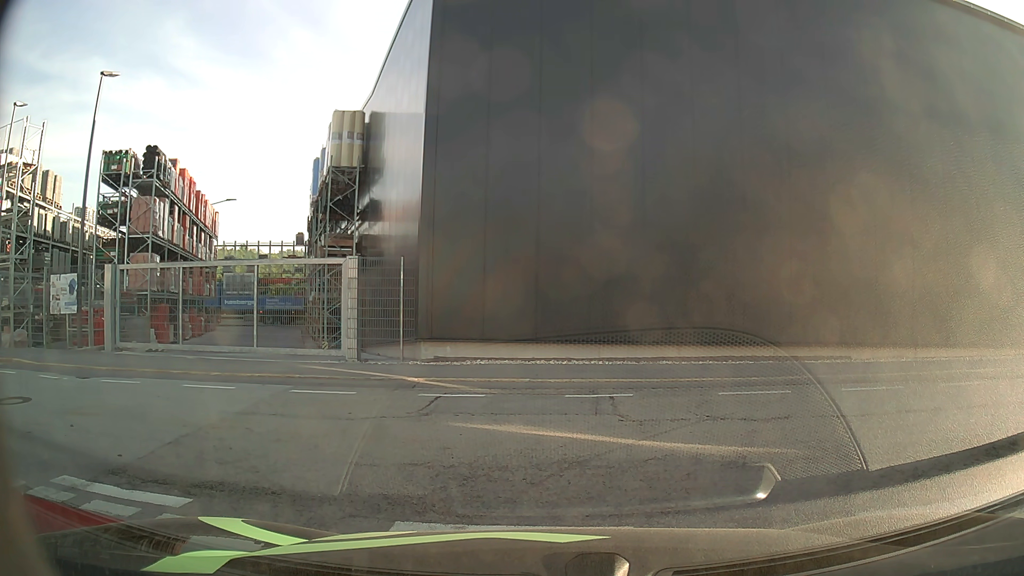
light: Day
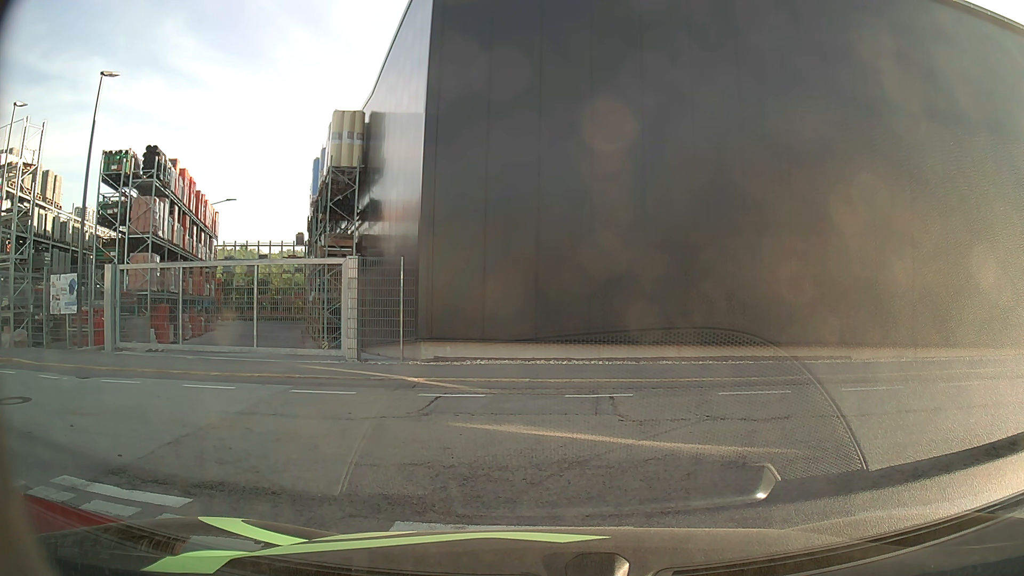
(0.0, 0.0) m; 0°
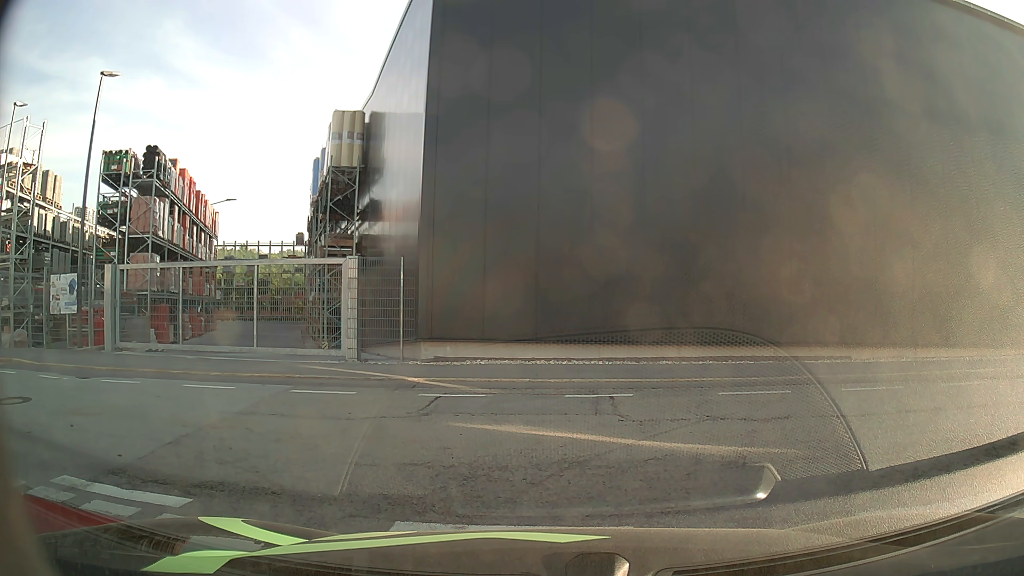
(0.0, 0.0) m; 0°
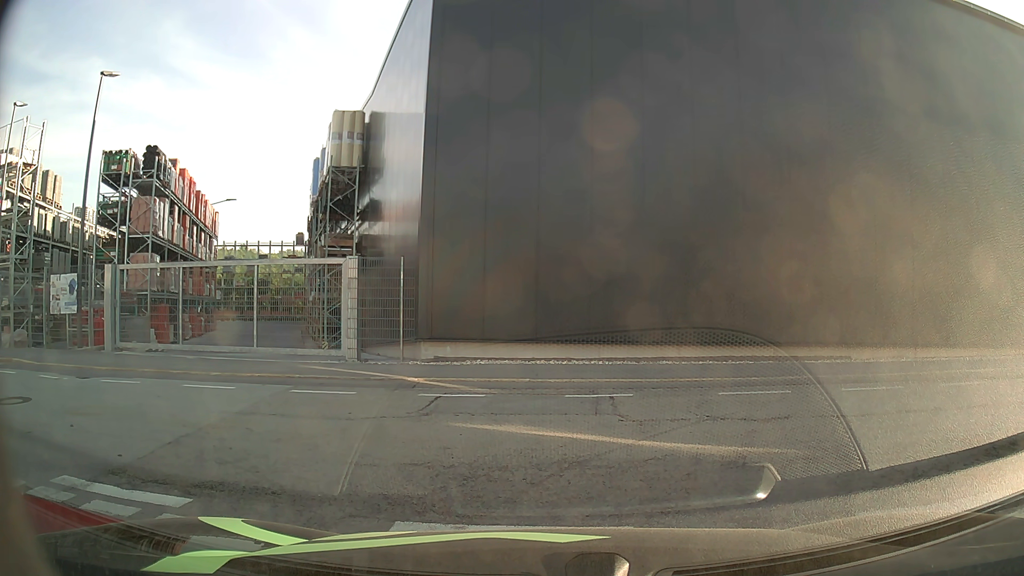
(0.0, 0.0) m; 0°
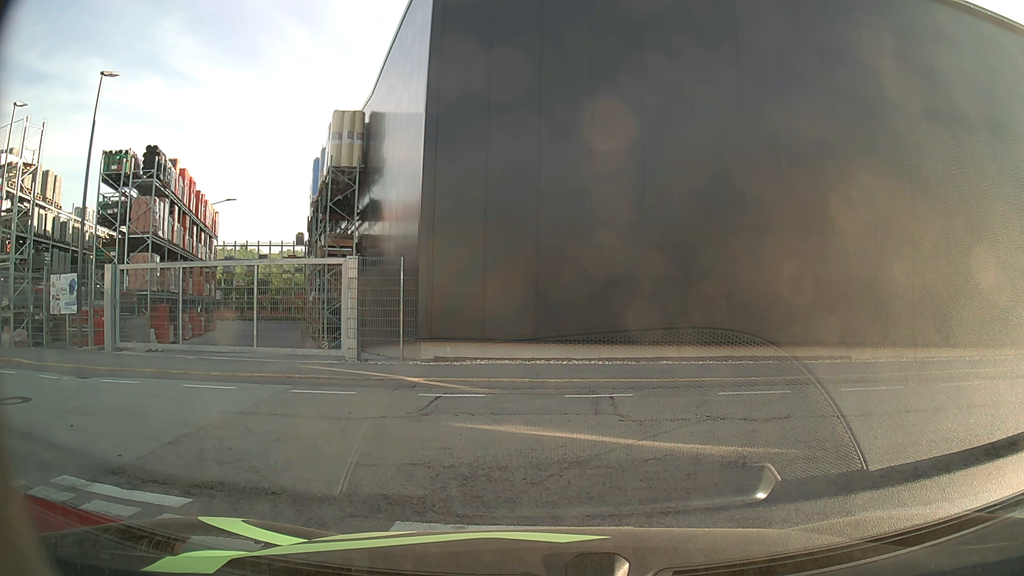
(0.0, 0.0) m; 0°
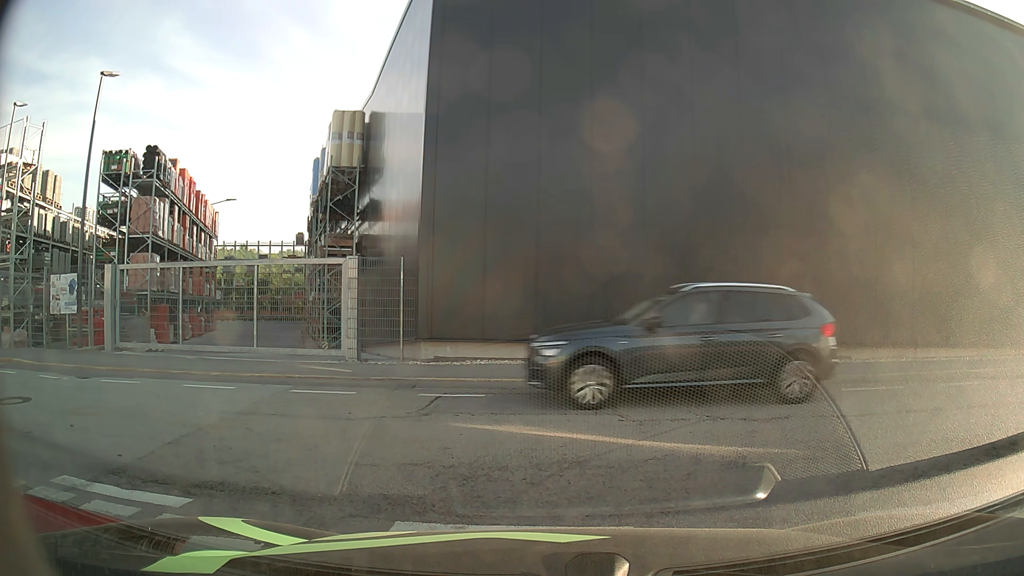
(0.0, 0.0) m; 0°
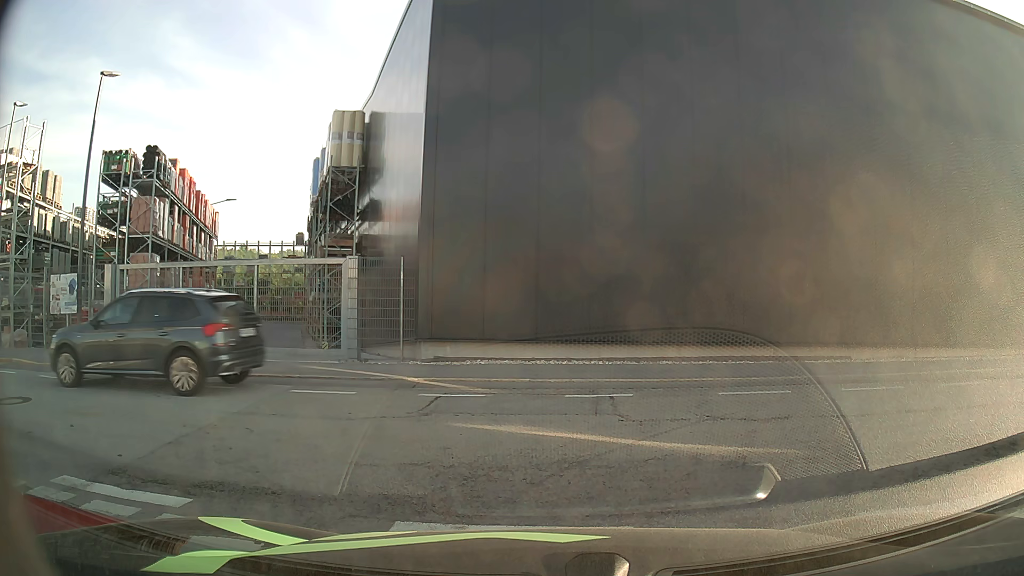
(0.0, 0.0) m; 0°
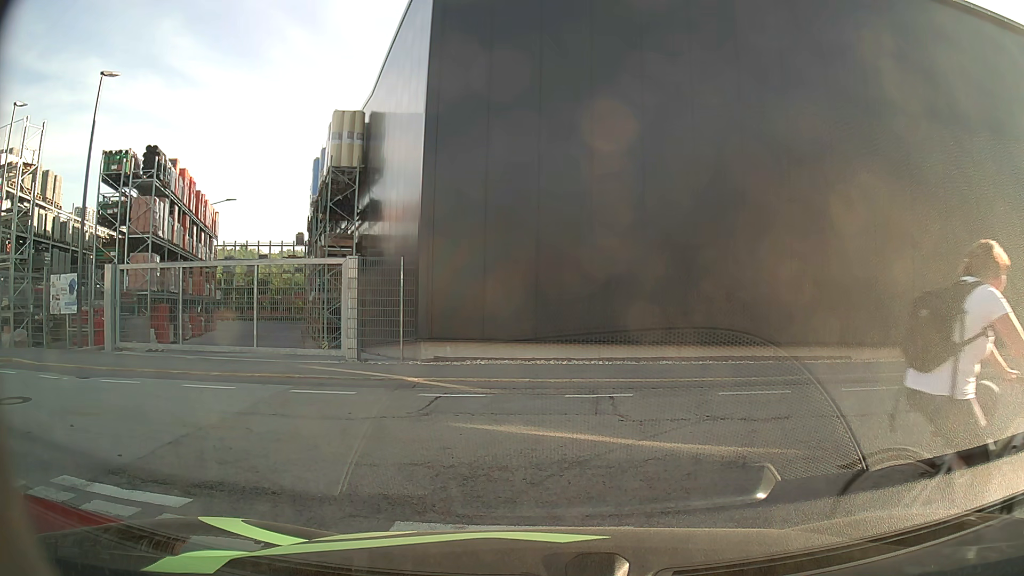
(0.0, 0.0) m; 0°
(+7, +5) (+17, +3) (+27, 0) (+36, -2) (+46, -3) (+56, -4) (+66, -4) (+76, -3) (+86, -2) (+96, -1) m
